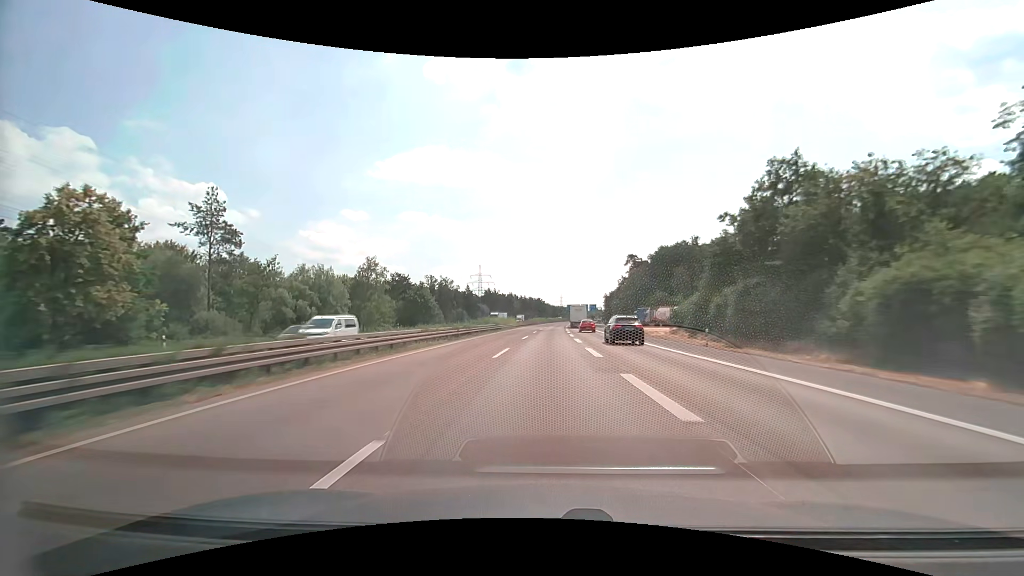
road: motorway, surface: asphalt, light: Day
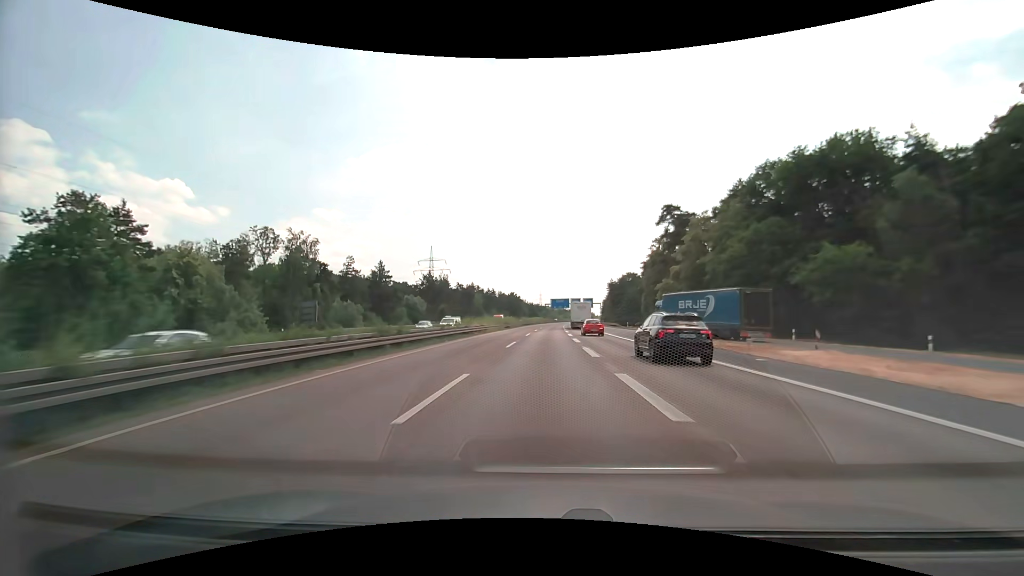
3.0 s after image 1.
(+2.0, +84.0) m; +3°
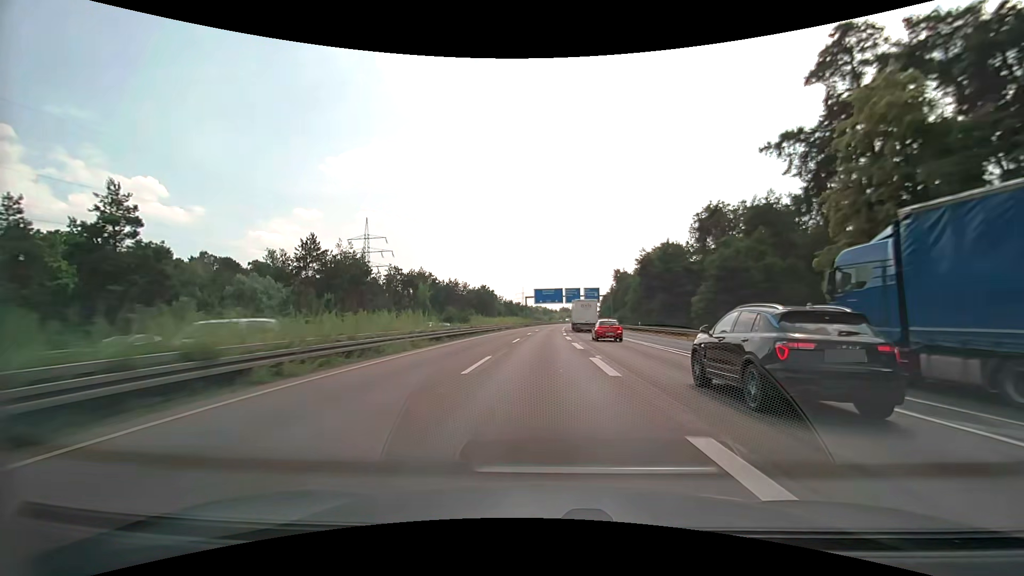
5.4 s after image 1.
(+1.0, +66.5) m; +2°
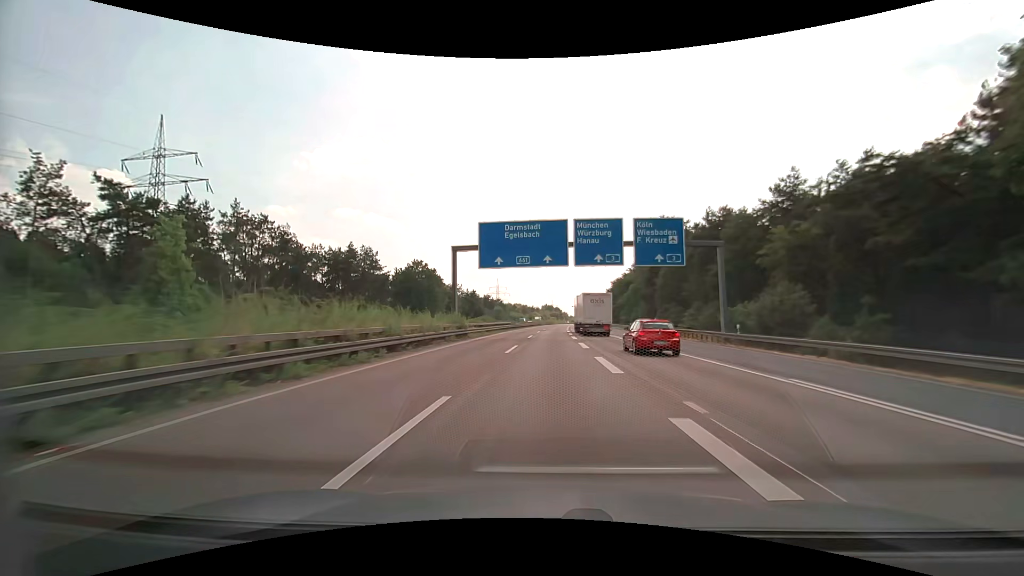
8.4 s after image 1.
(+1.3, +82.5) m; +2°
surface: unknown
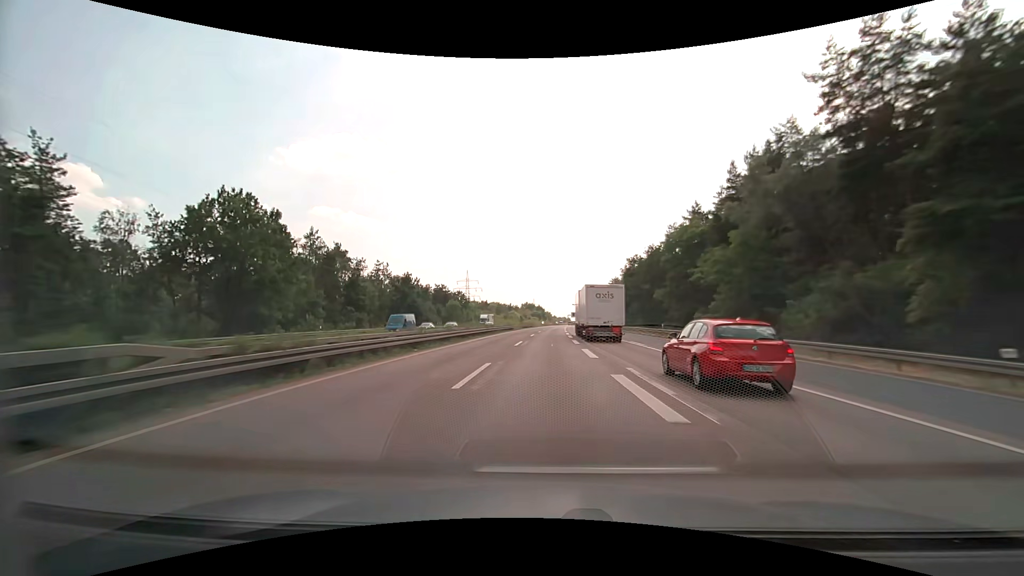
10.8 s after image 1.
(+1.4, +65.7) m; +2°
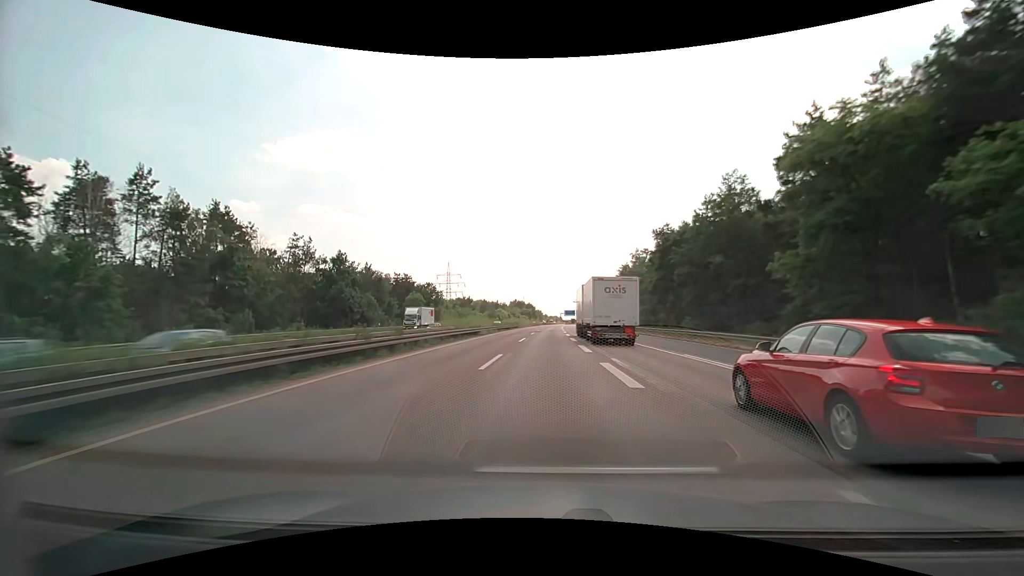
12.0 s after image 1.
(+0.3, +32.8) m; +1°
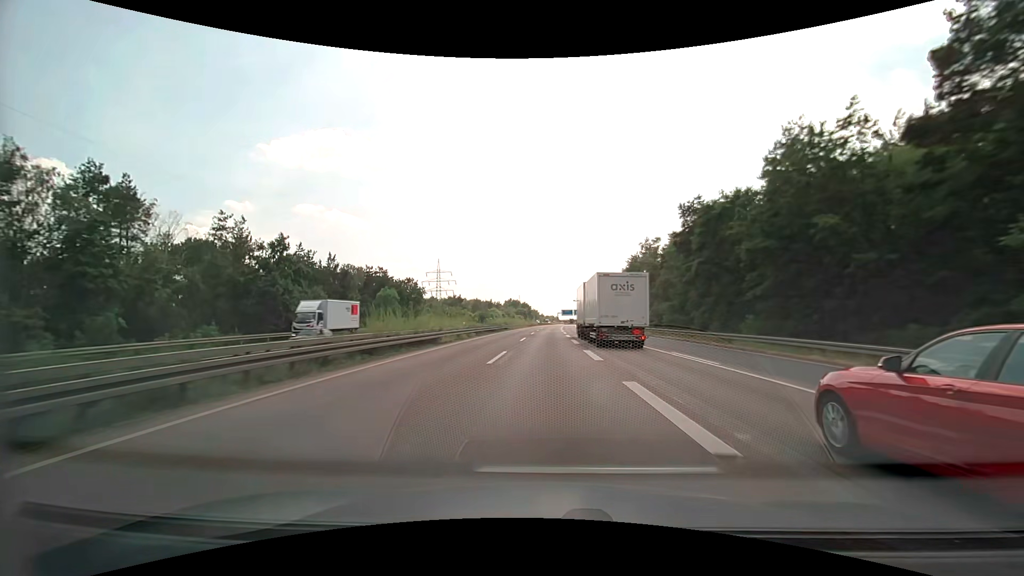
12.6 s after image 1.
(+0.1, +16.4) m; 0°
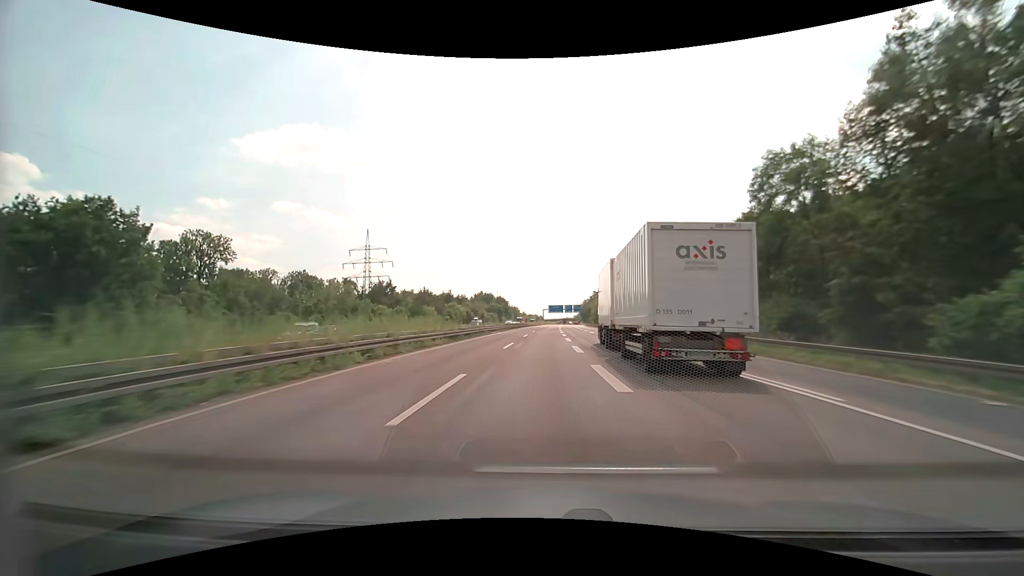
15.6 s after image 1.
(+1.3, +81.7) m; +2°
(0, +10) (0, +20) (0, +30) (0, +40) (0, +50) (0, +60) (+1, +70) (+1, +80) (+1, +90) (+1, +100) m
